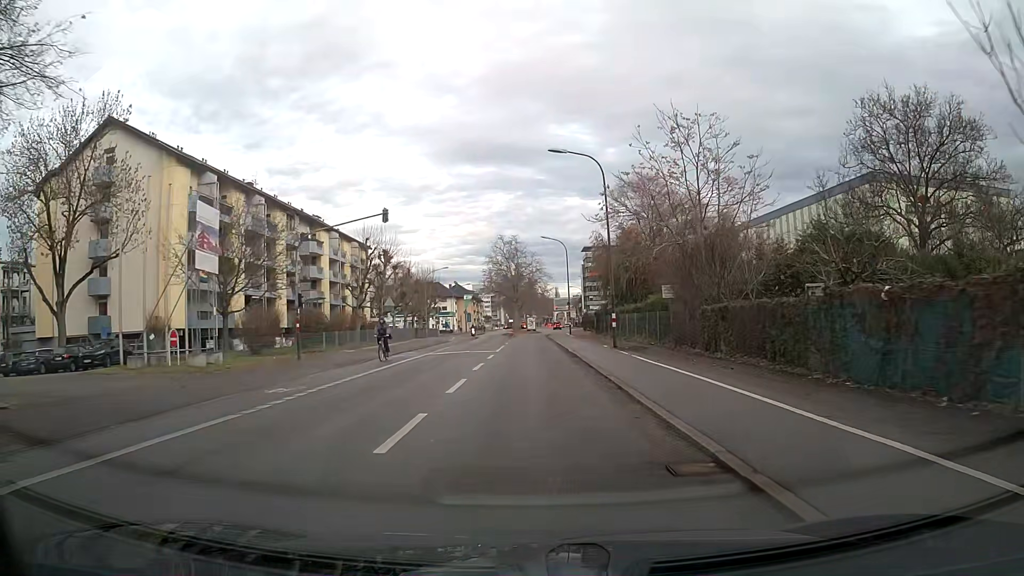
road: secondary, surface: asphalt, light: Day
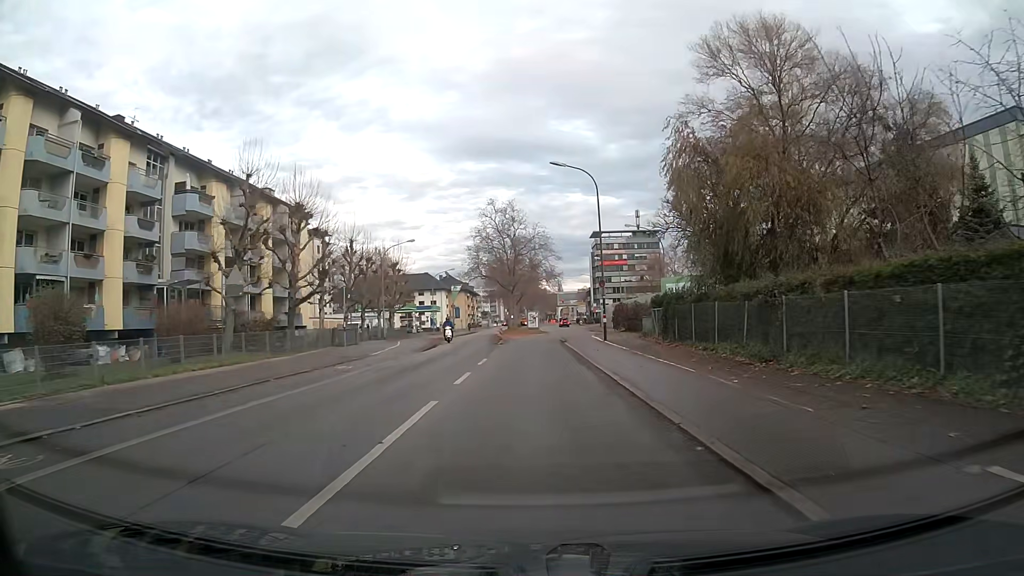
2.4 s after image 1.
(-0.1, +28.6) m; 0°
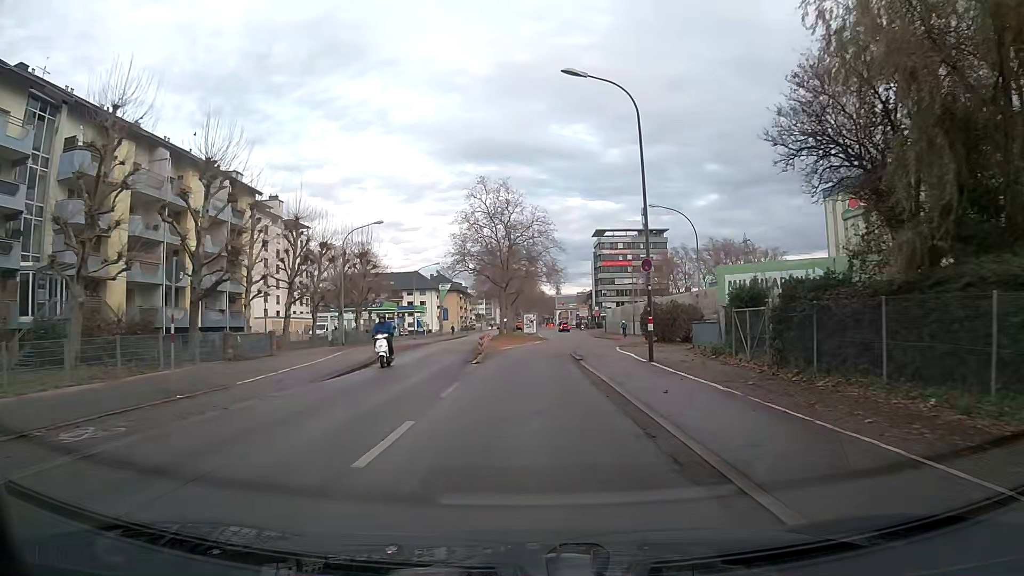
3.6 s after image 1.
(0.0, +13.8) m; 0°
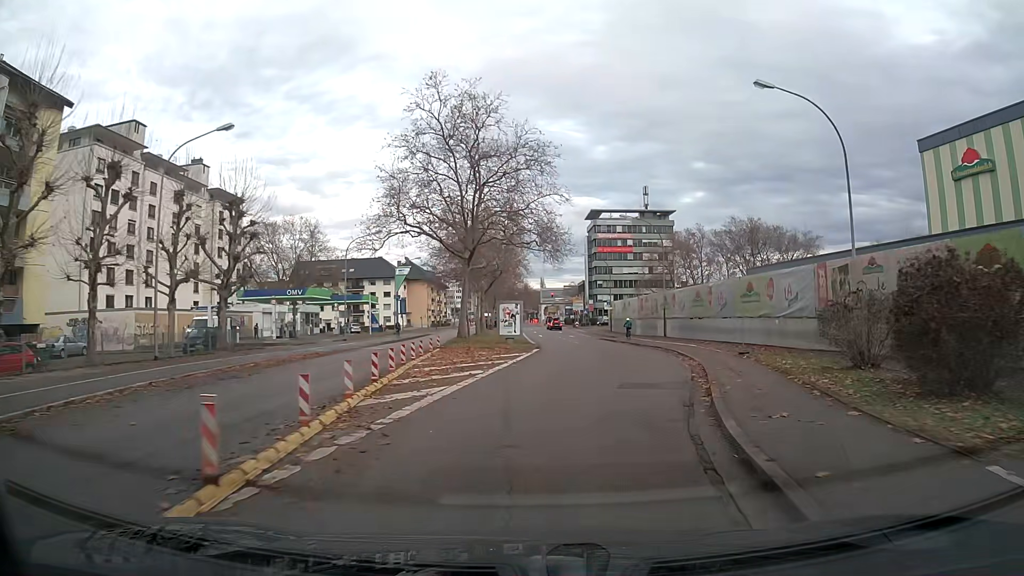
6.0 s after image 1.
(+0.3, +26.8) m; +2°
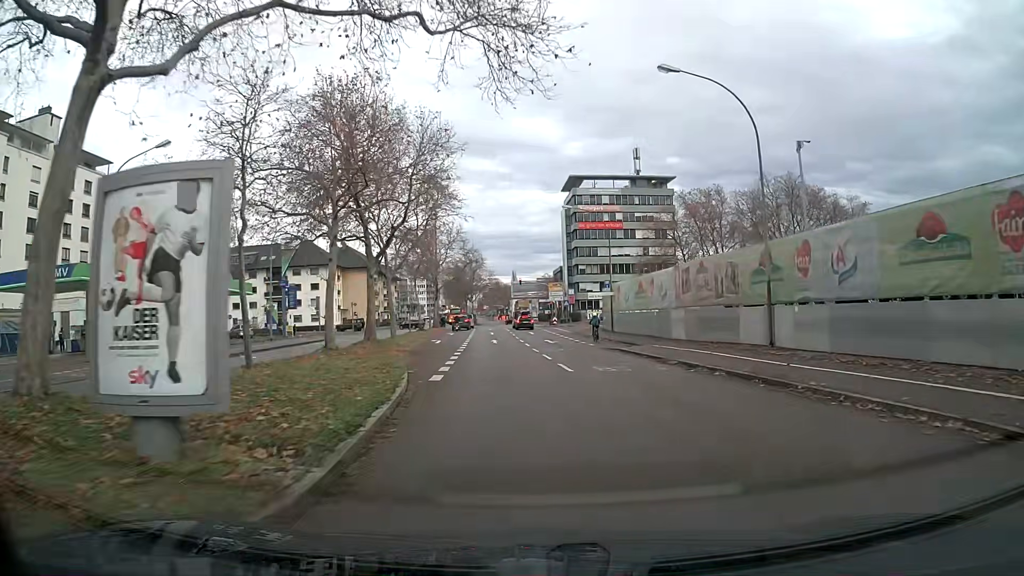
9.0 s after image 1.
(+1.3, +32.4) m; +1°
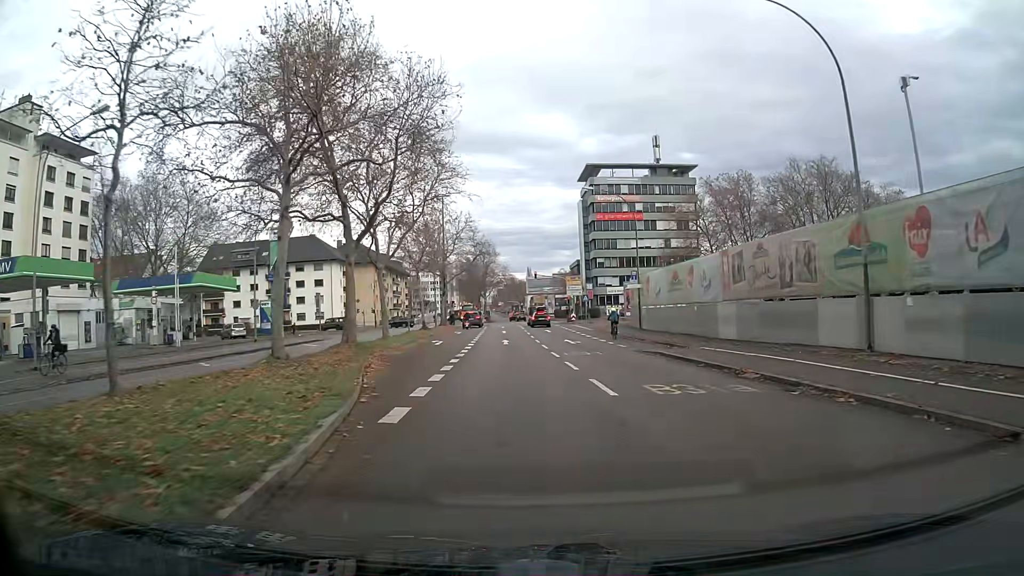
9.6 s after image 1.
(-0.1, +6.3) m; -1°
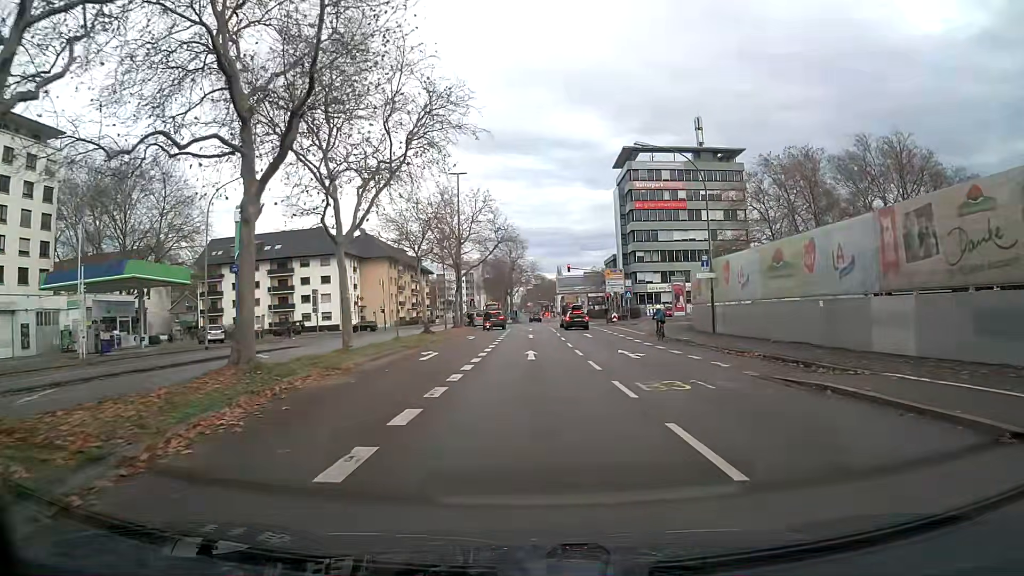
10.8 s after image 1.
(-0.2, +12.1) m; -2°
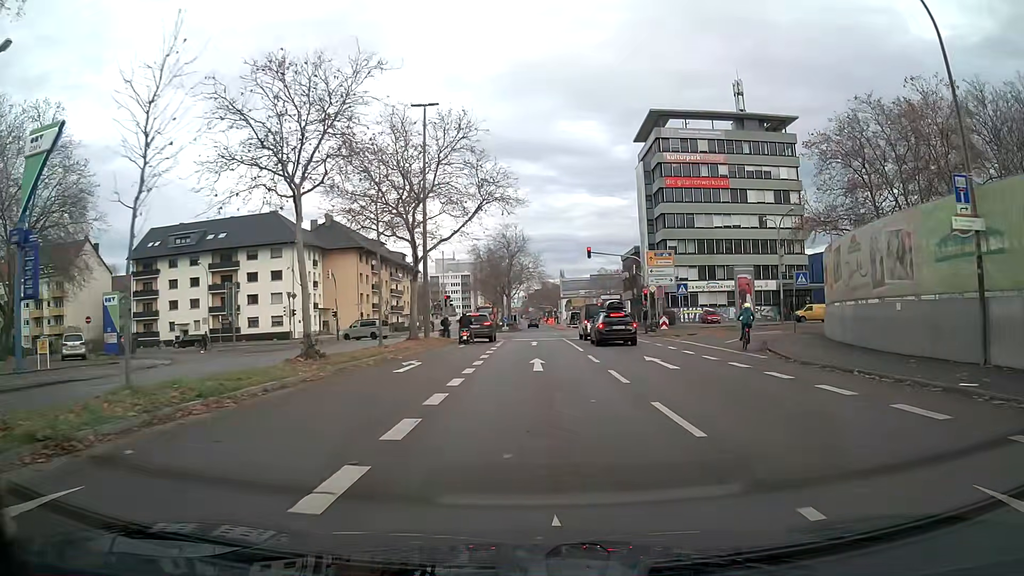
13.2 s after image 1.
(-0.2, +21.8) m; 0°
